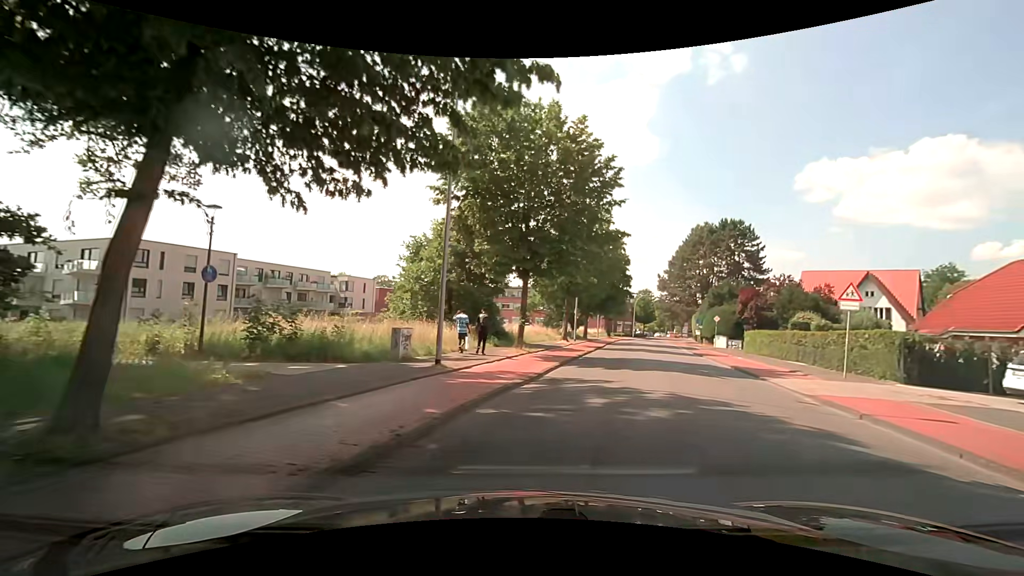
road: tertiary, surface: asphalt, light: Day
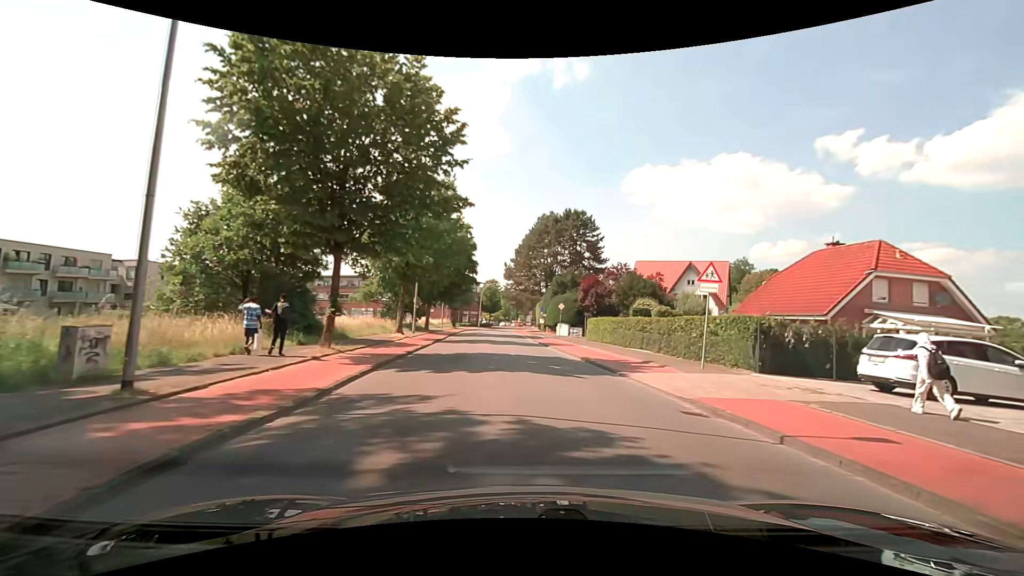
(+0.8, +4.8) m; +19°
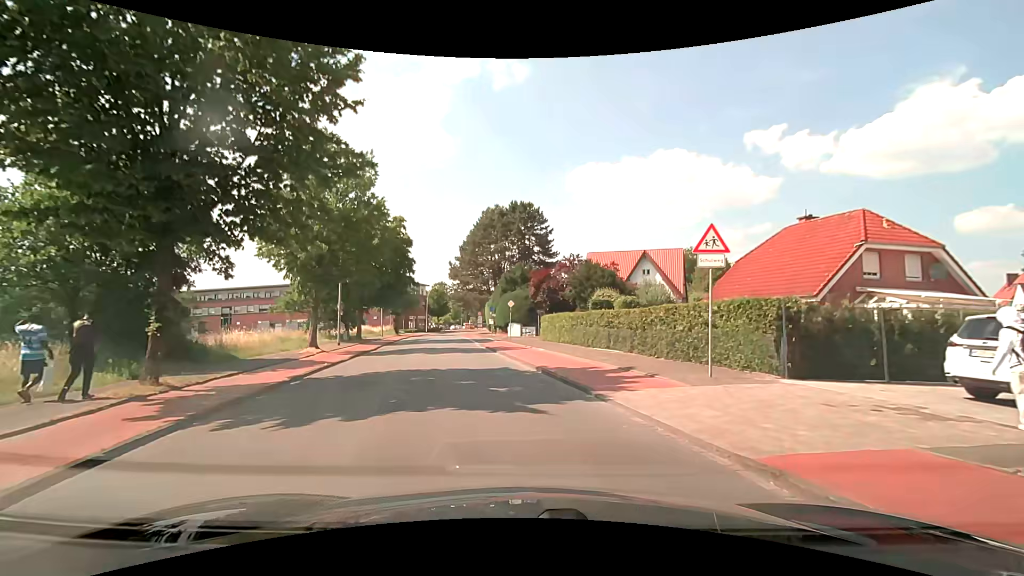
(+0.4, +5.5) m; +6°
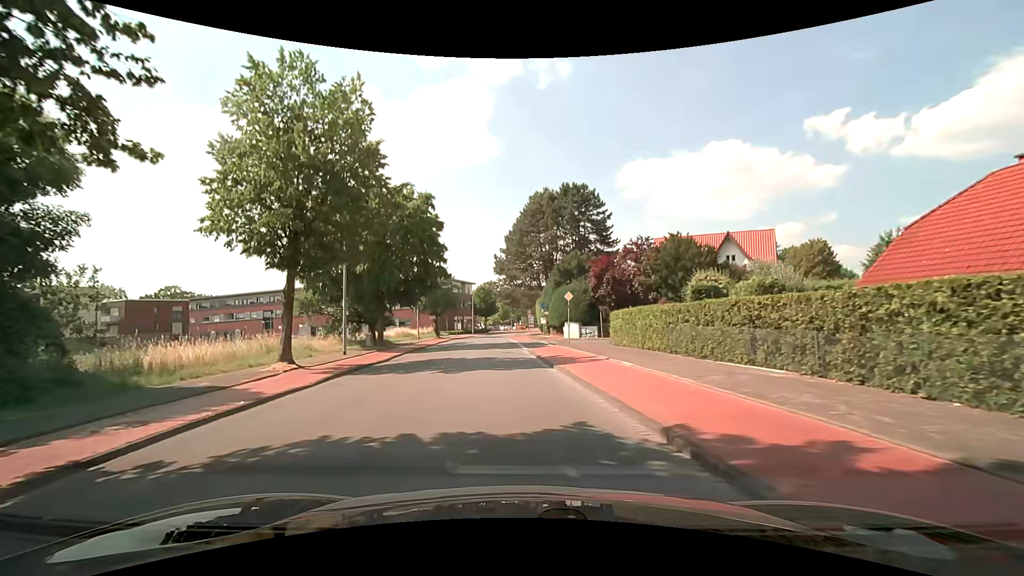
(-0.5, +9.5) m; -6°
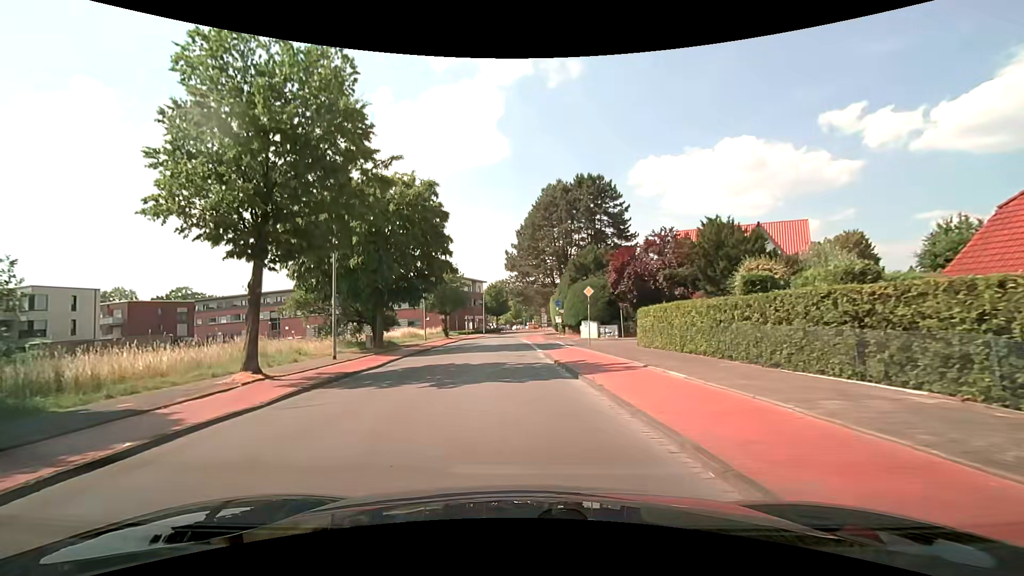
(0.0, +3.5) m; -1°
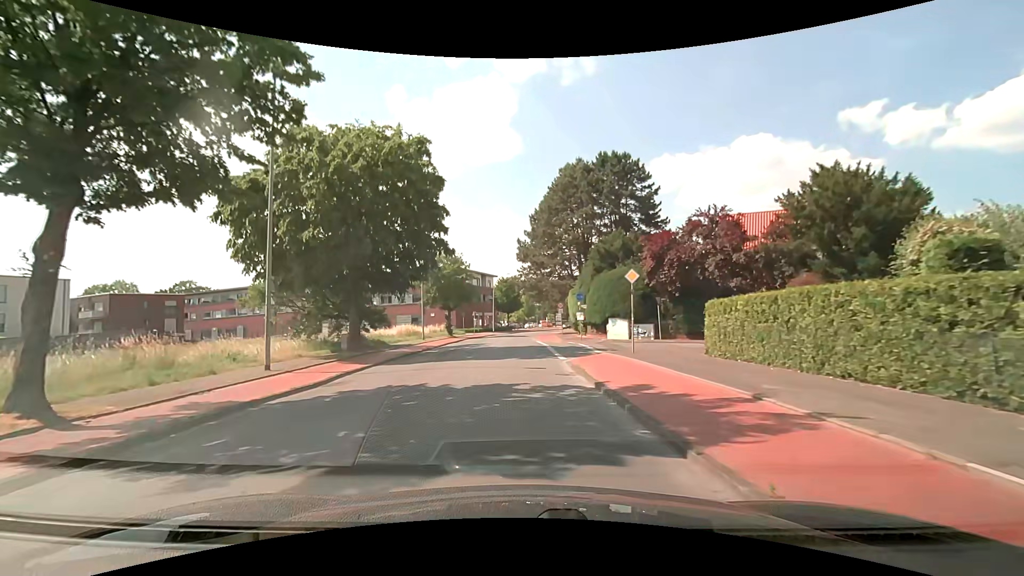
(-0.2, +7.7) m; -2°
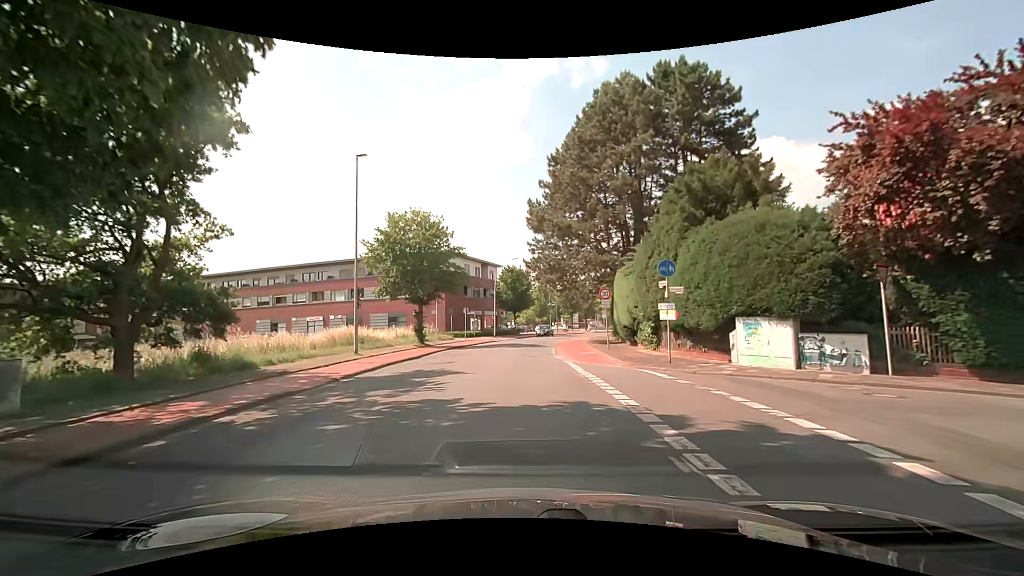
(-0.3, +20.5) m; -2°
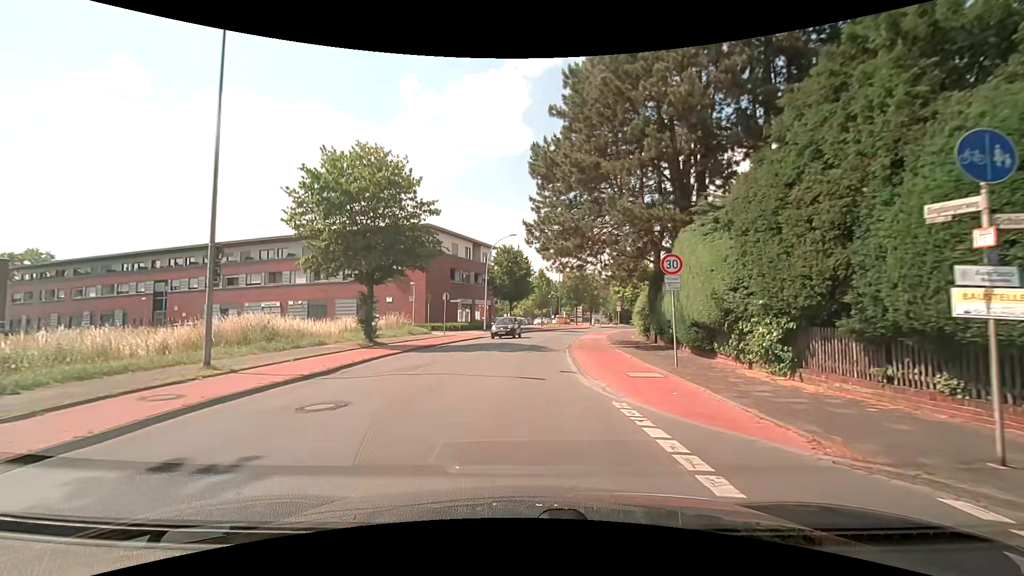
(+0.1, +11.6) m; +1°
